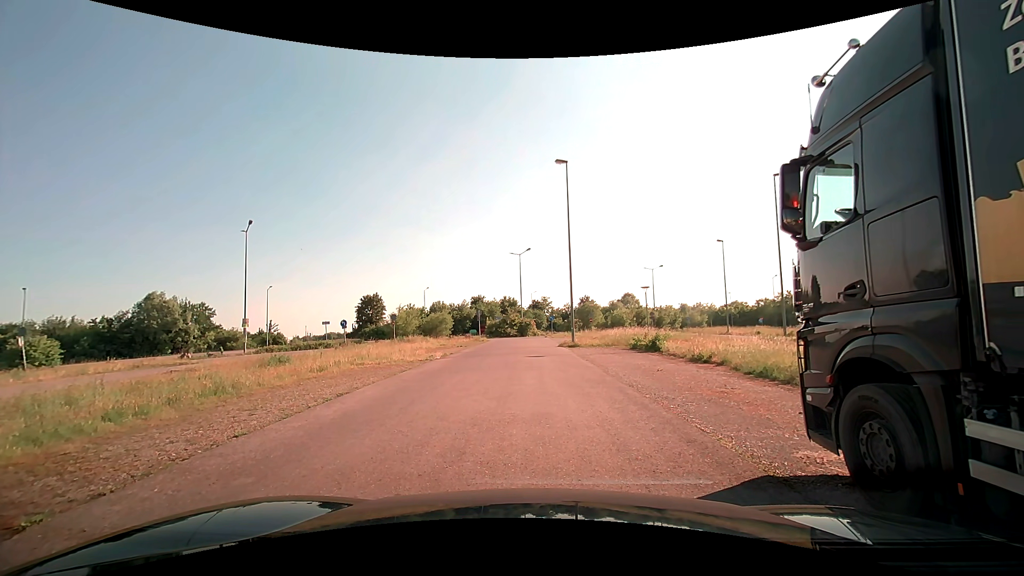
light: Day
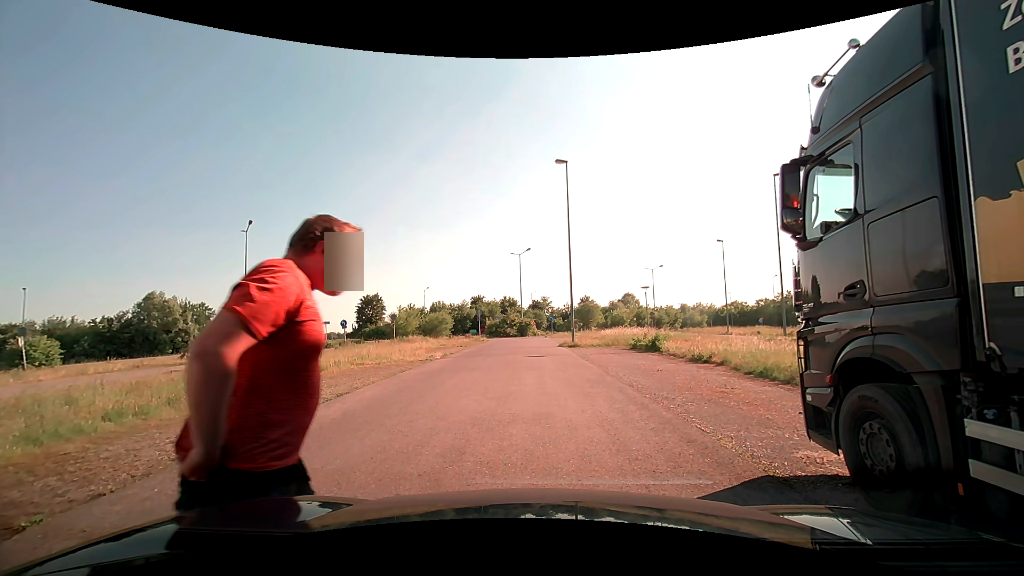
(0.0, 0.0) m; 0°
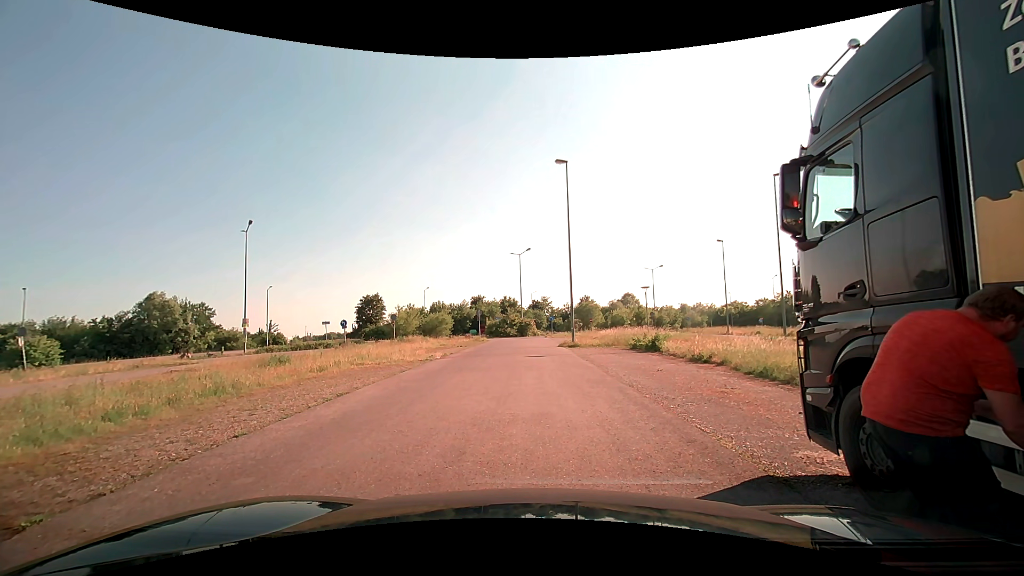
(0.0, 0.0) m; 0°
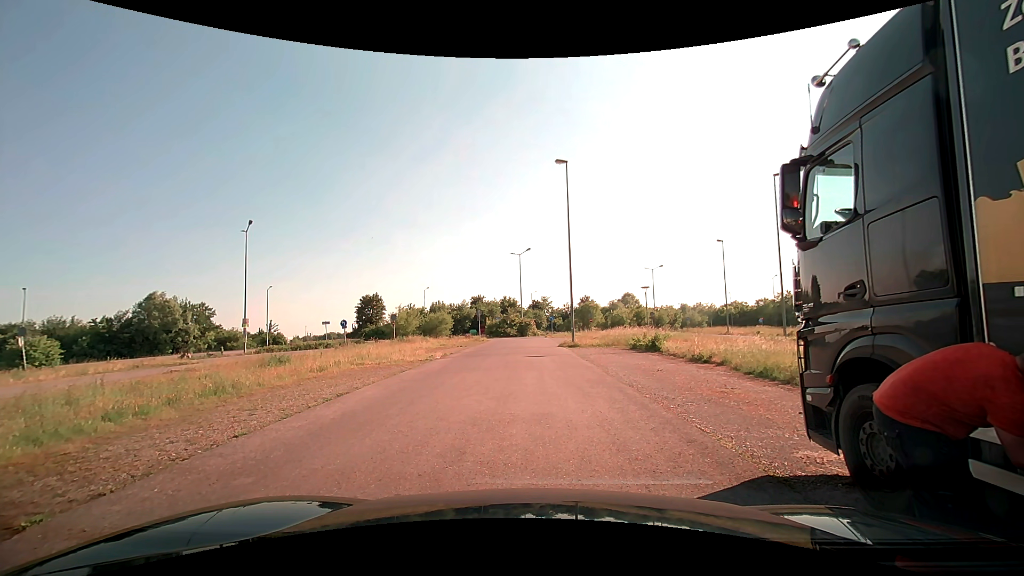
(0.0, 0.0) m; 0°
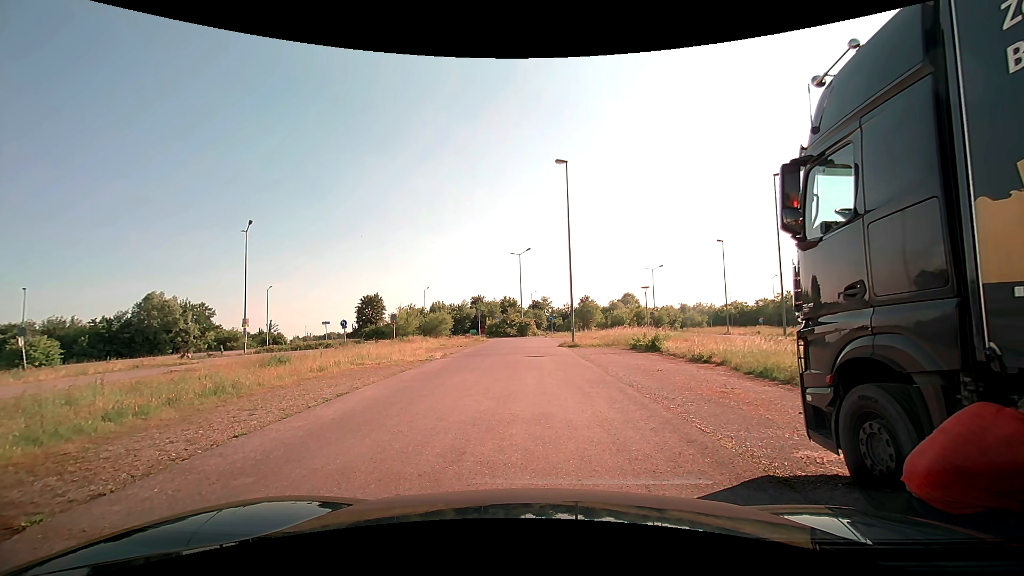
(0.0, 0.0) m; 0°
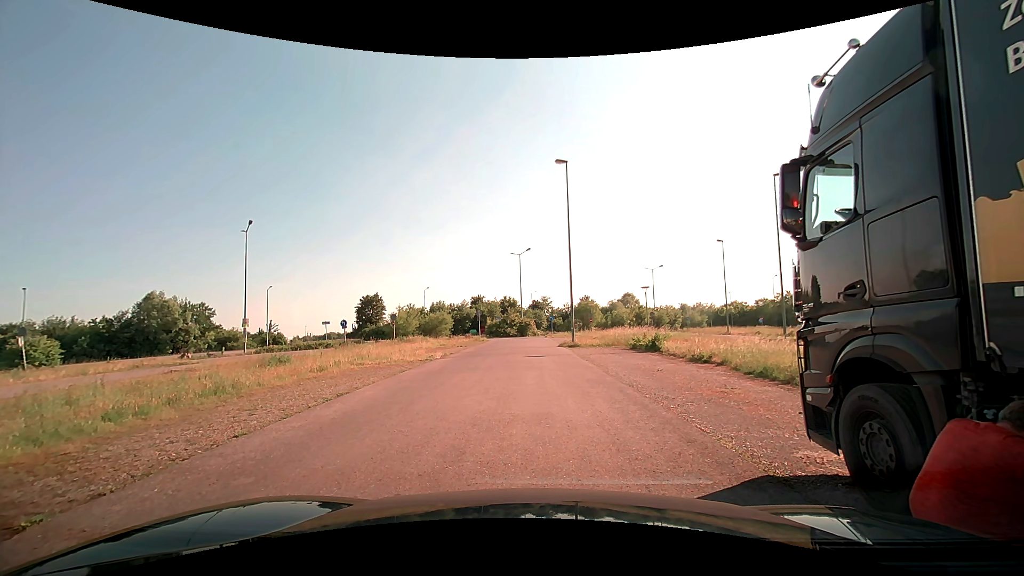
(0.0, 0.0) m; 0°
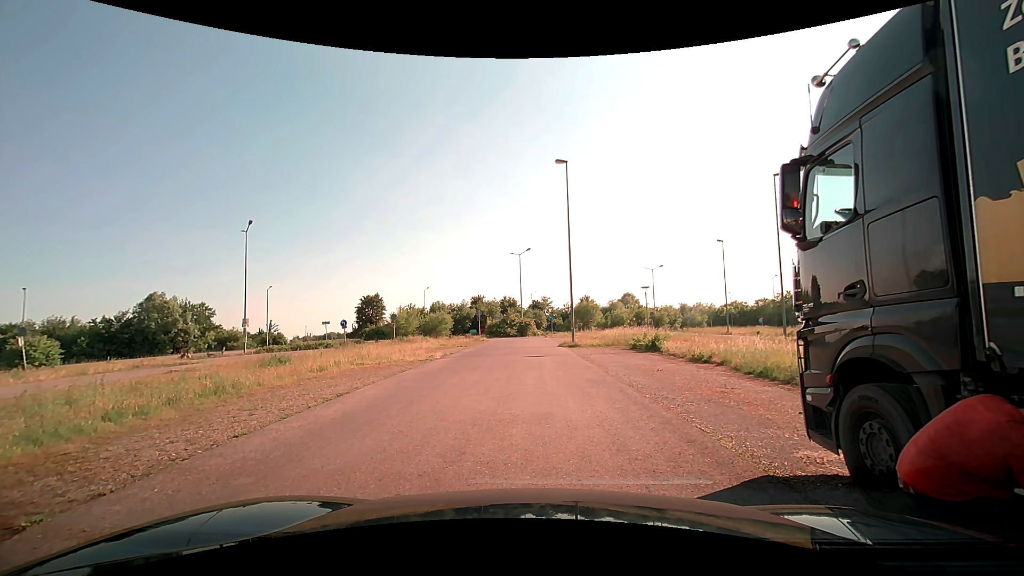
(0.0, 0.0) m; 0°
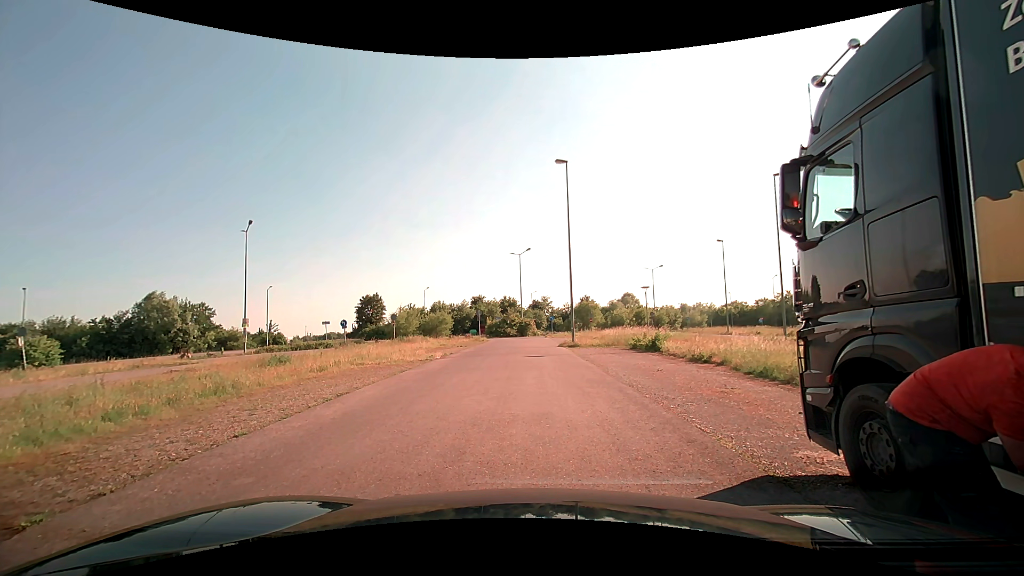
(0.0, 0.0) m; 0°
